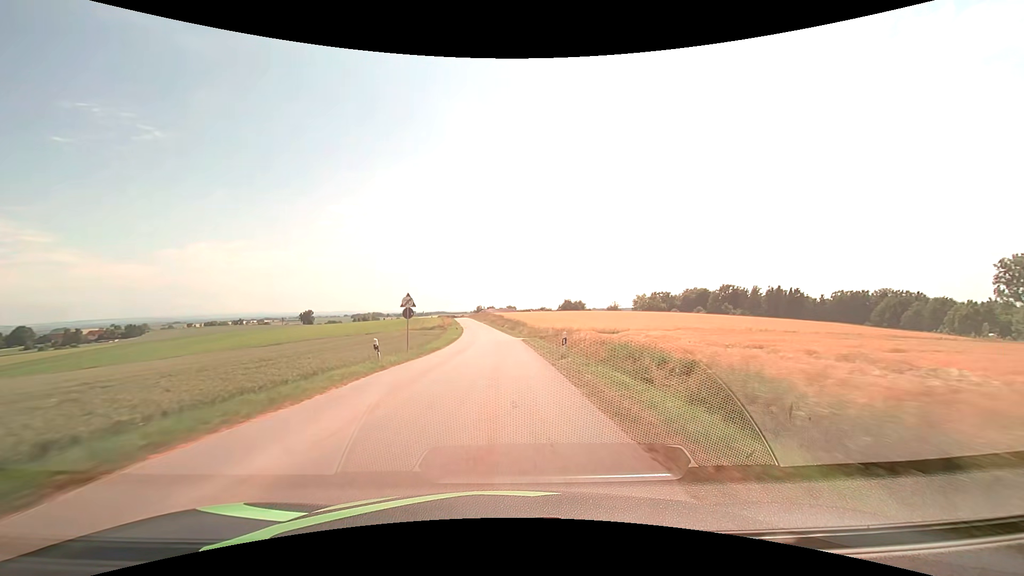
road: tertiary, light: Day
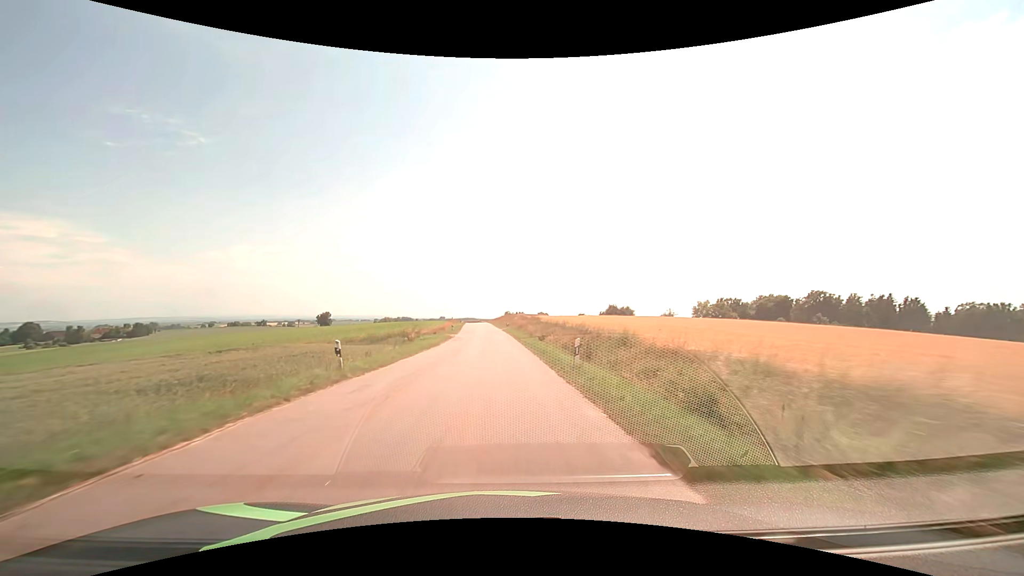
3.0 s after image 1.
(-1.0, +54.0) m; -3°
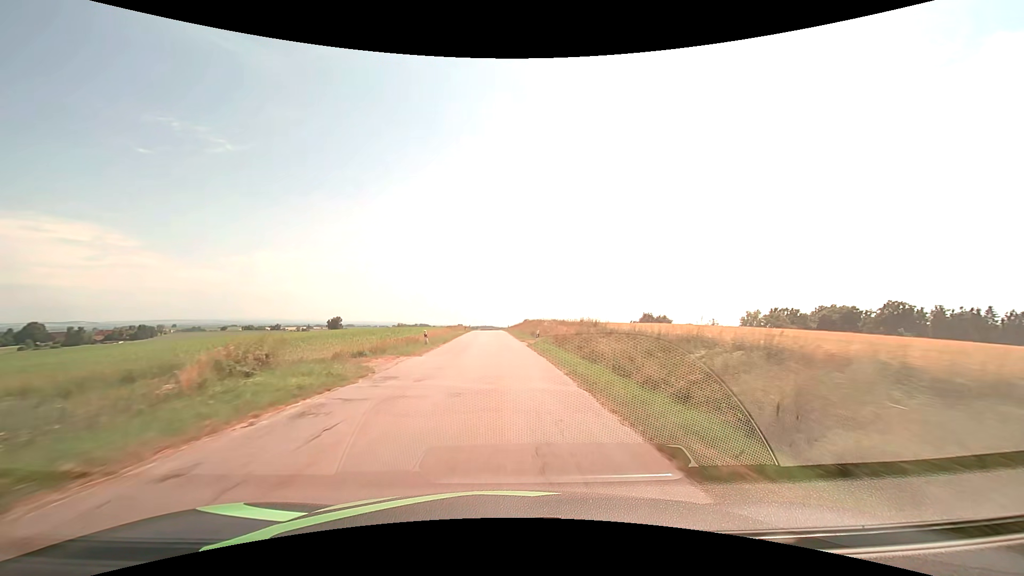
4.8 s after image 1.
(-0.7, +32.1) m; -2°
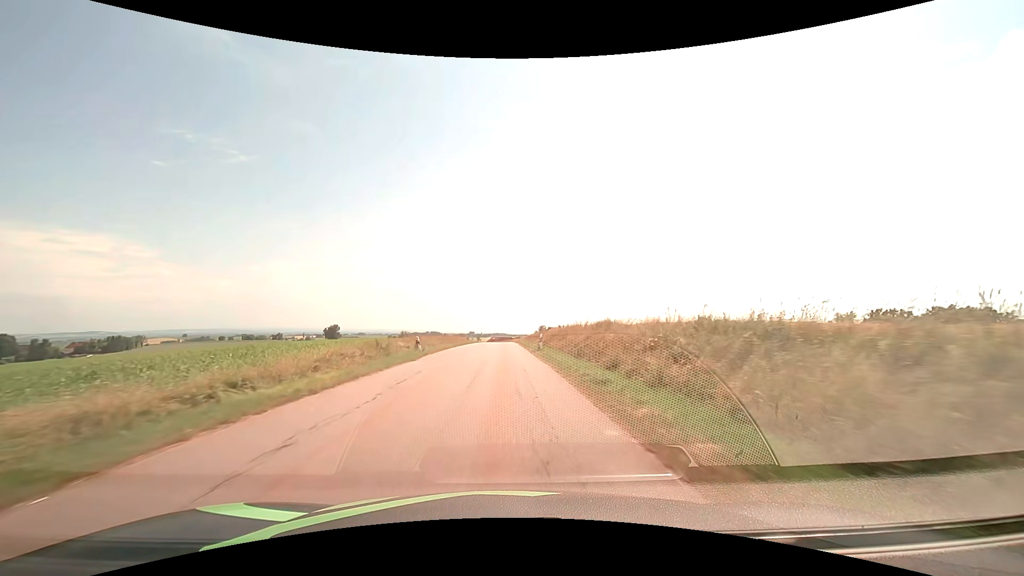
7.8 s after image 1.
(-0.8, +53.1) m; -1°
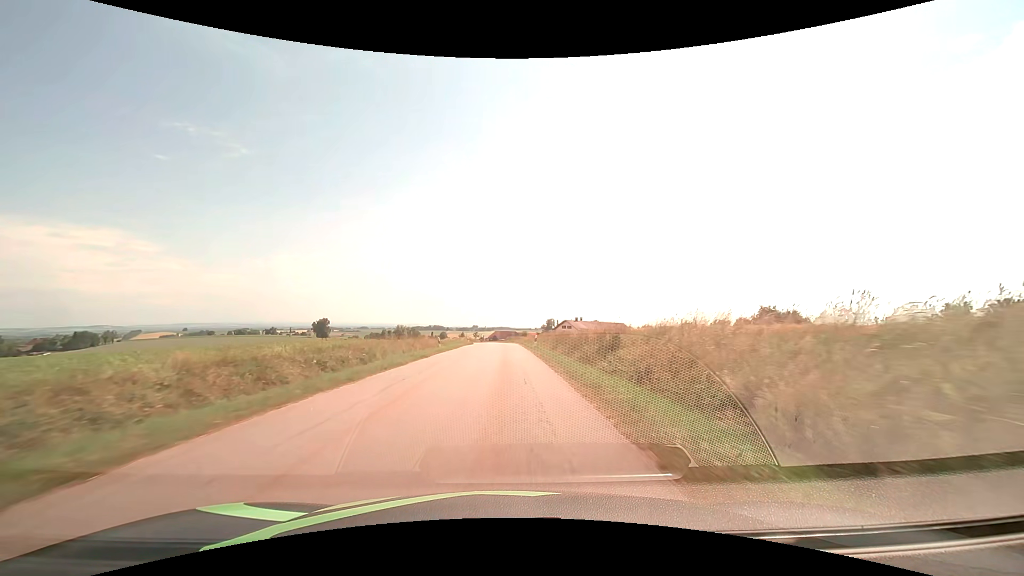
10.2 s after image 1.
(-0.1, +42.6) m; 0°
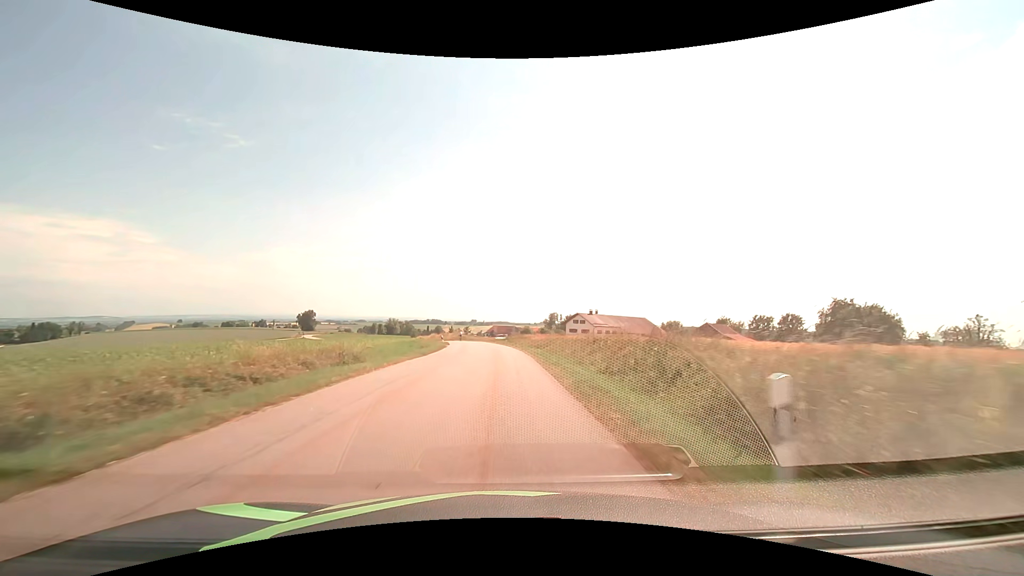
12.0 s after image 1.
(+0.1, +32.3) m; 0°
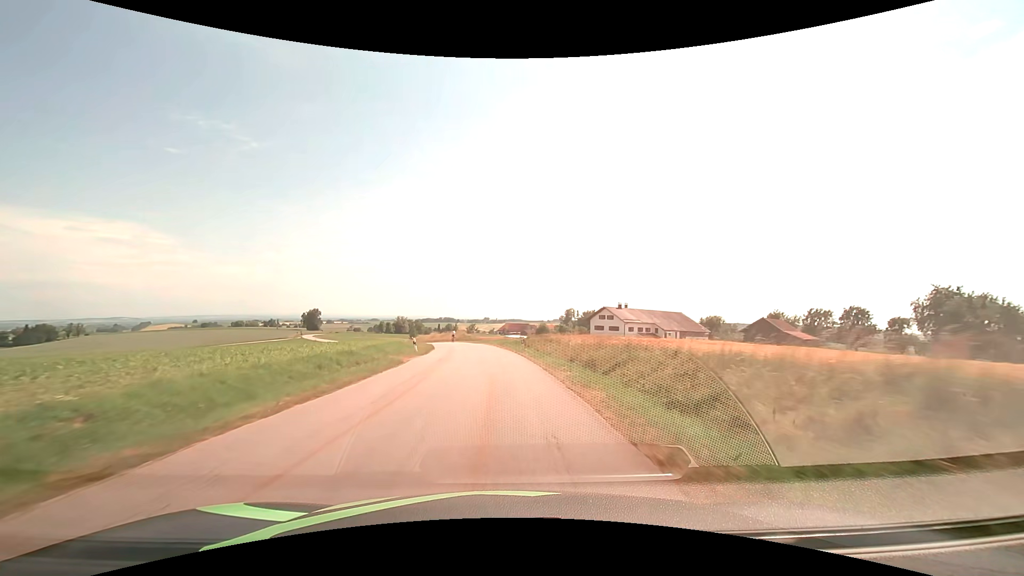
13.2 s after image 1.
(-0.1, +21.7) m; -1°
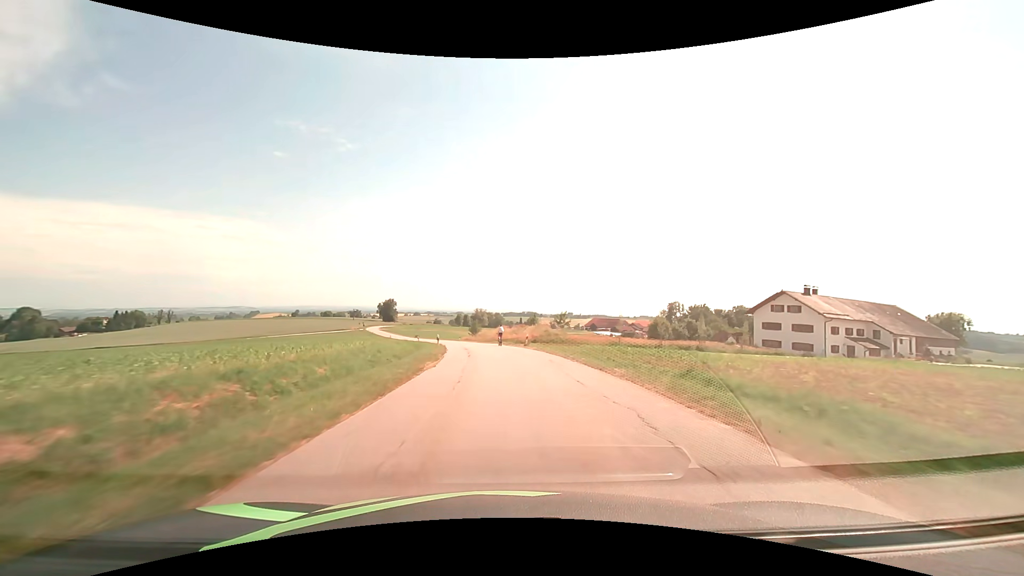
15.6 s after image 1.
(-3.5, +43.3) m; -9°
(0, +10) (-1, +20) (-2, +30) (-3, +40) (-5, +50) (-6, +60) (-8, +69) (-10, +79) (-13, +89) (-15, +99) m
